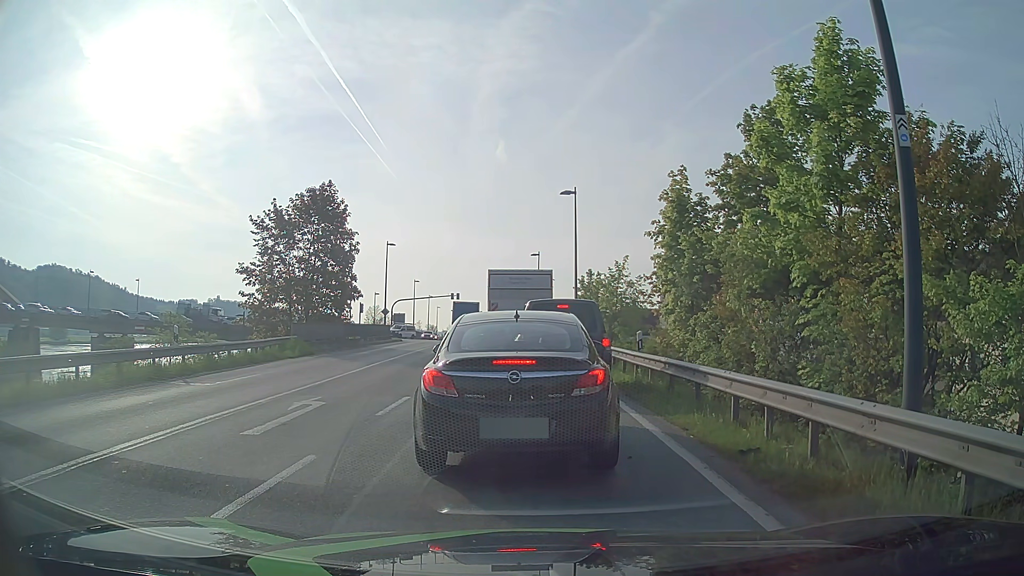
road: primary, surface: asphalt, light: Day
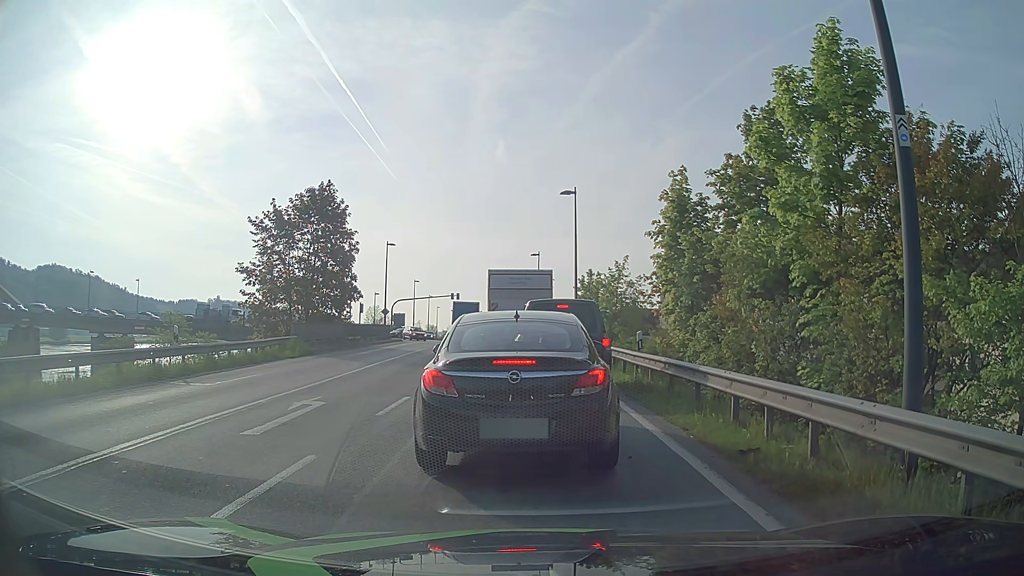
(0.0, 0.0) m; 0°
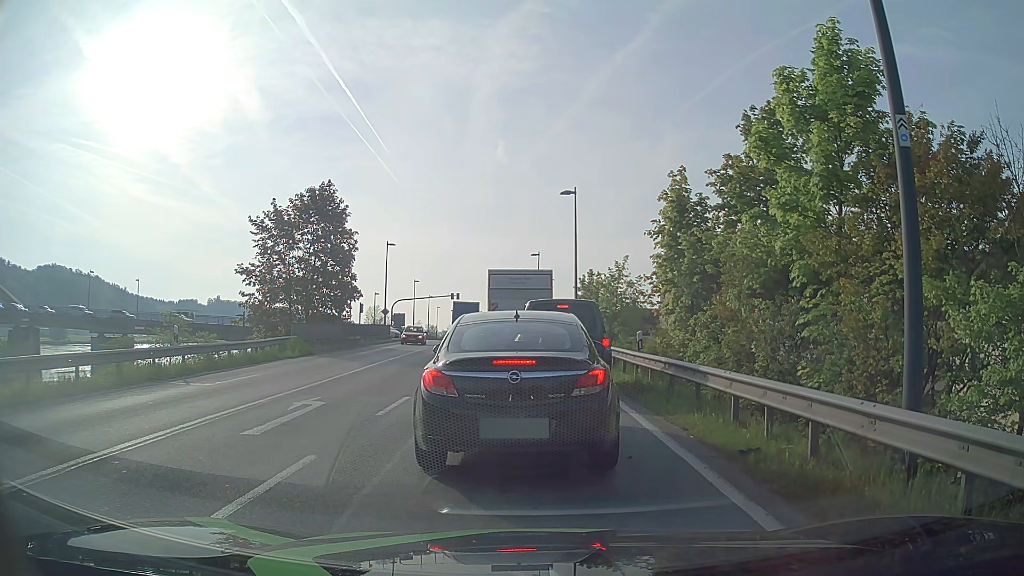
(0.0, 0.0) m; 0°
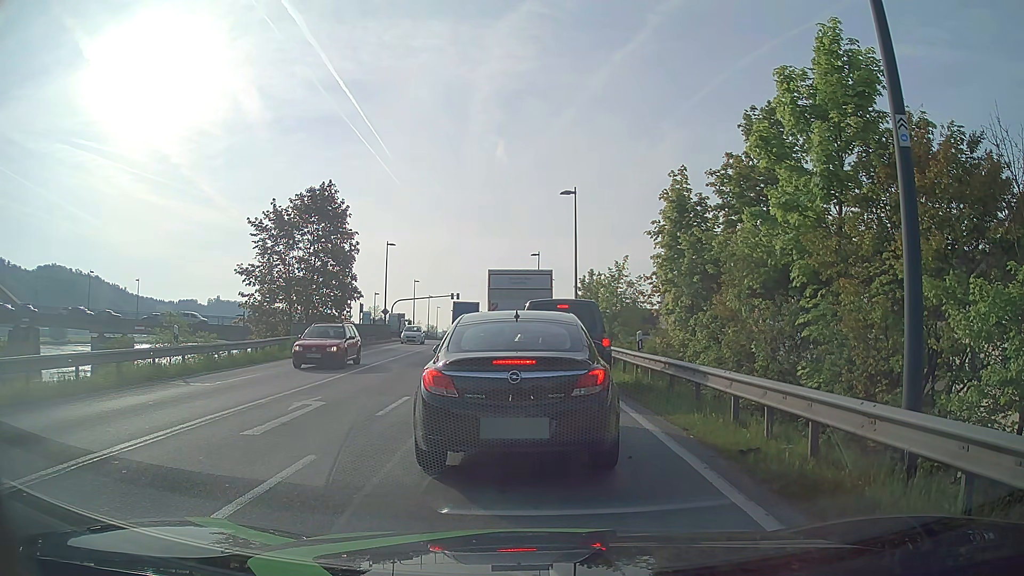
(0.0, 0.0) m; 0°
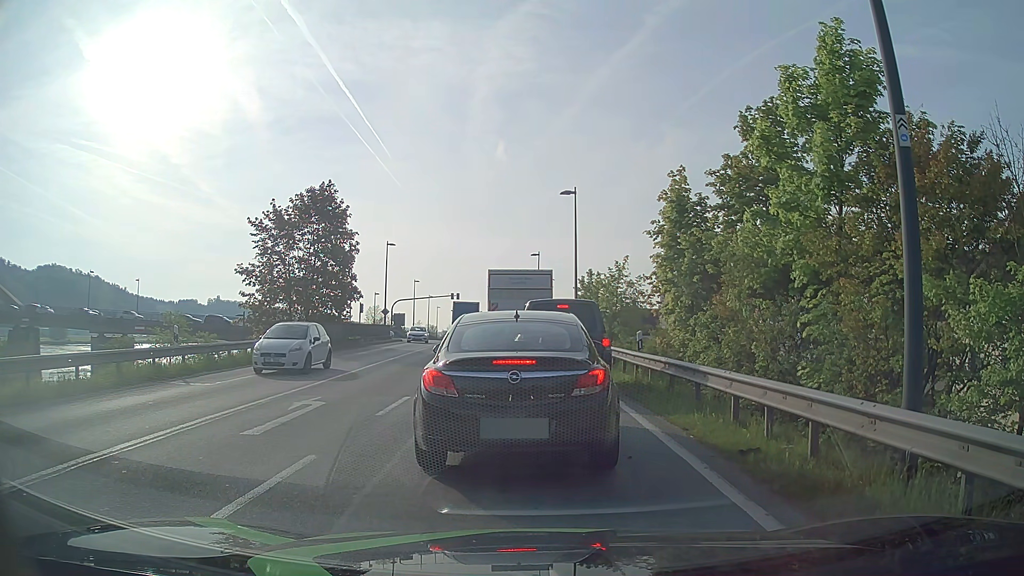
(0.0, 0.0) m; 0°
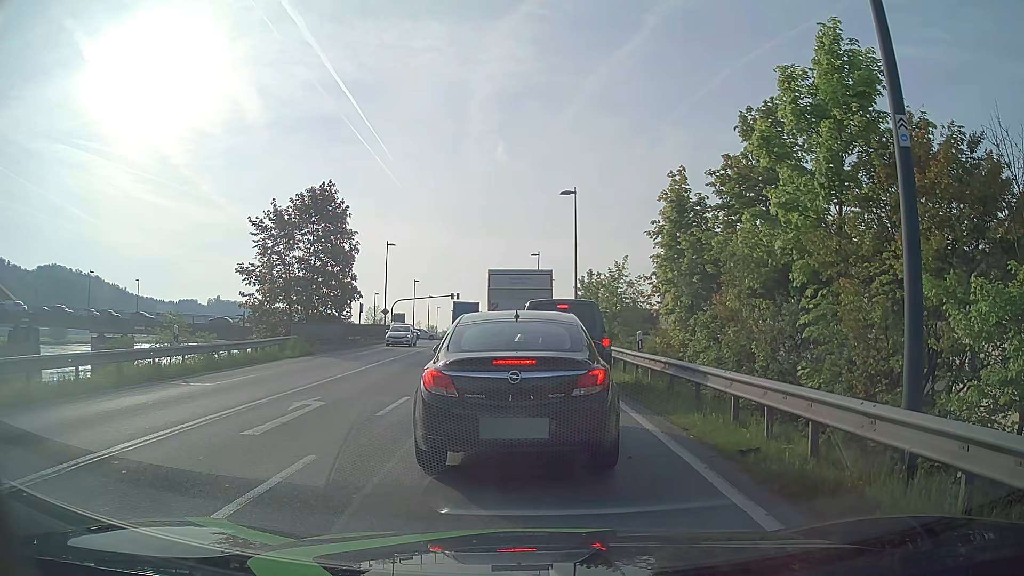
(0.0, 0.0) m; 0°
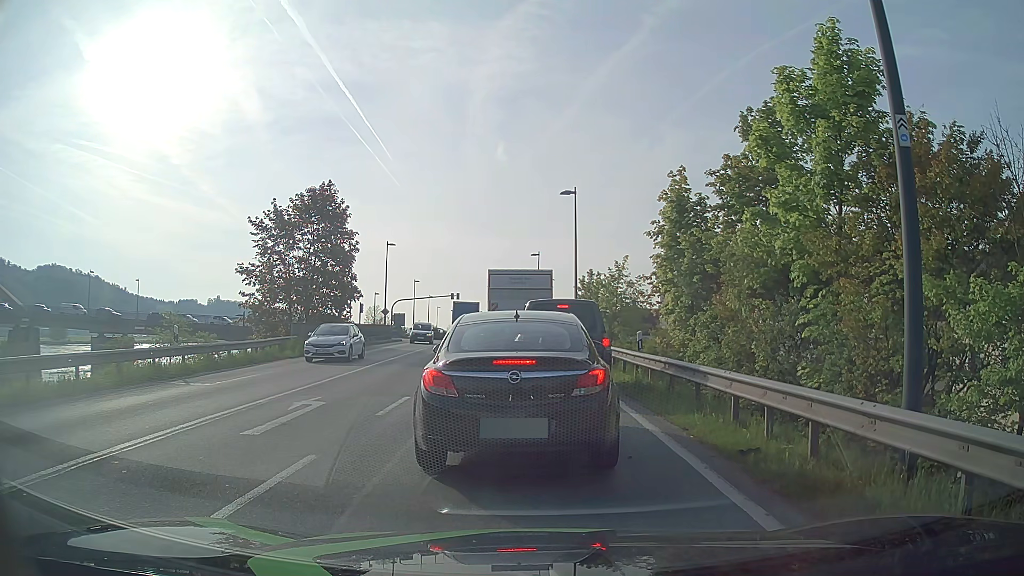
(0.0, 0.0) m; 0°
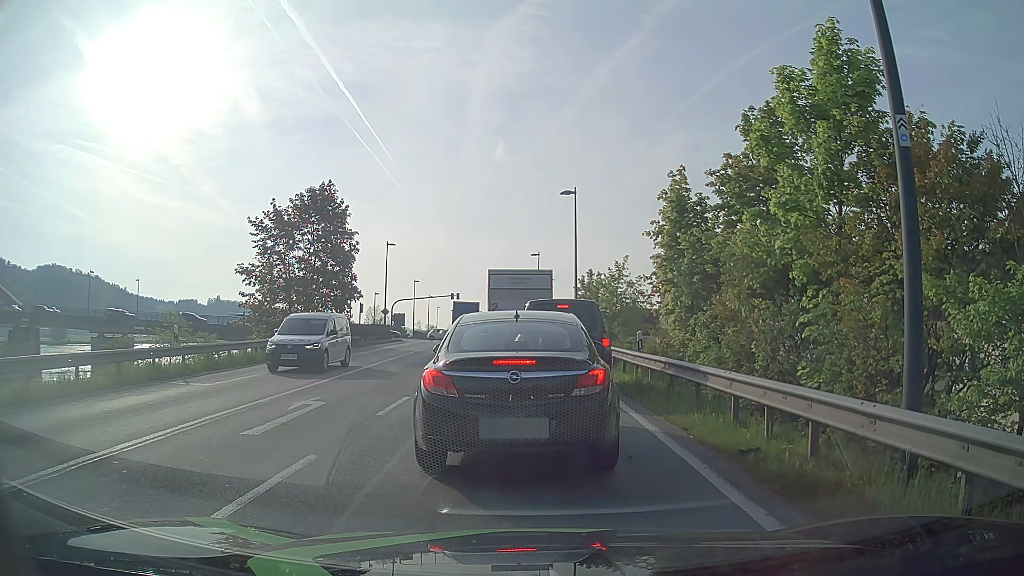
(0.0, 0.0) m; 0°
(0, +10) (-1, +20) (-1, +30) (-2, +40) (-2, +50) (-3, +60) (-4, +70) (-5, +80) (-6, +90) (-6, +100) m
